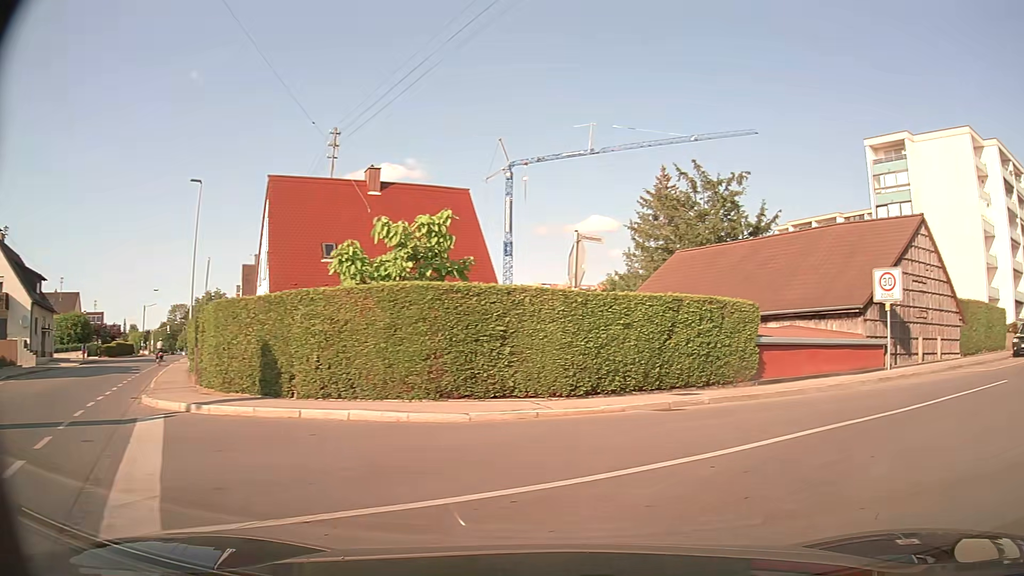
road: tertiary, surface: asphalt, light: Day
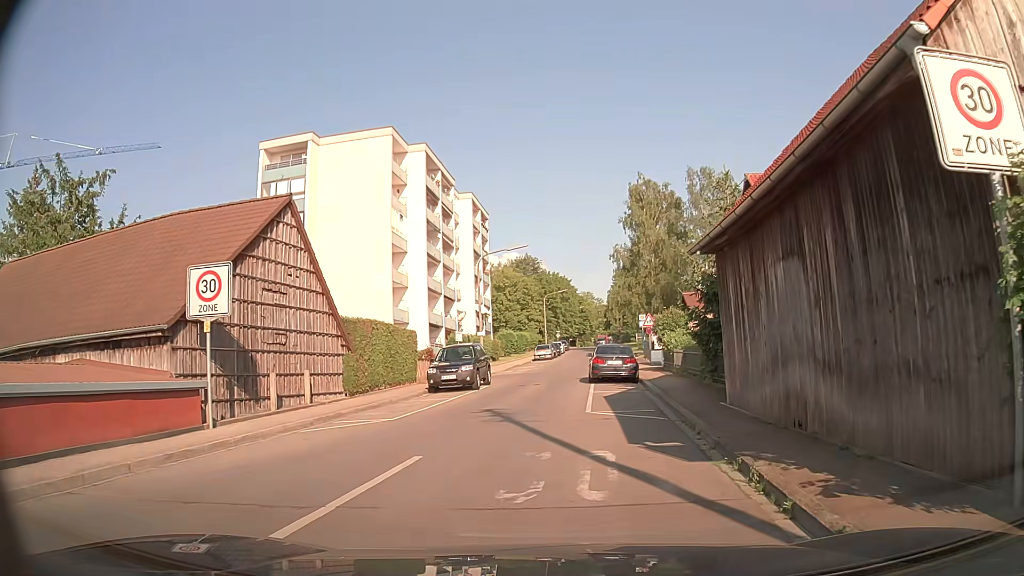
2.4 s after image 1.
(+4.4, +7.6) m; +50°
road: residential
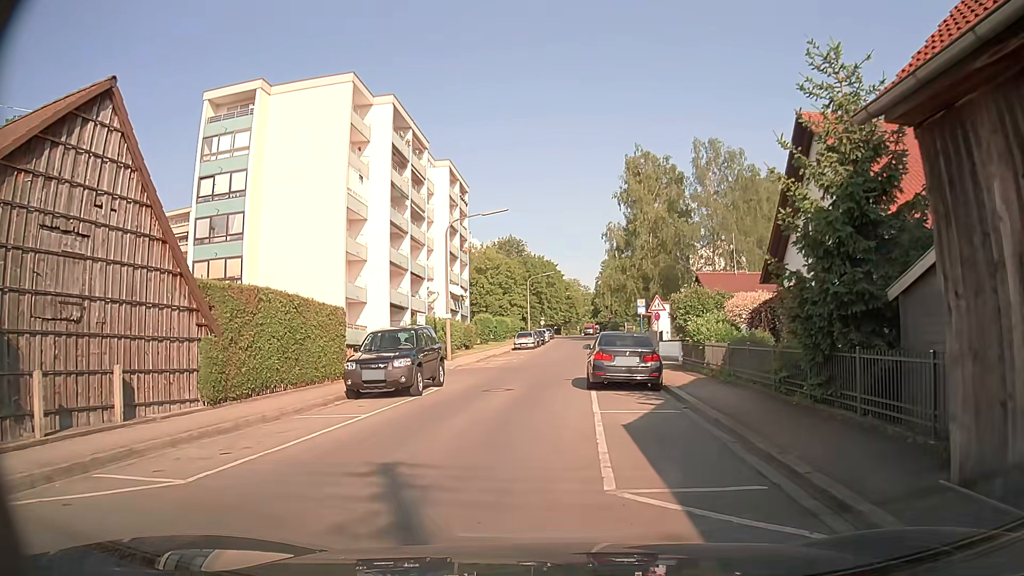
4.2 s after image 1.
(+0.4, +8.4) m; +4°
